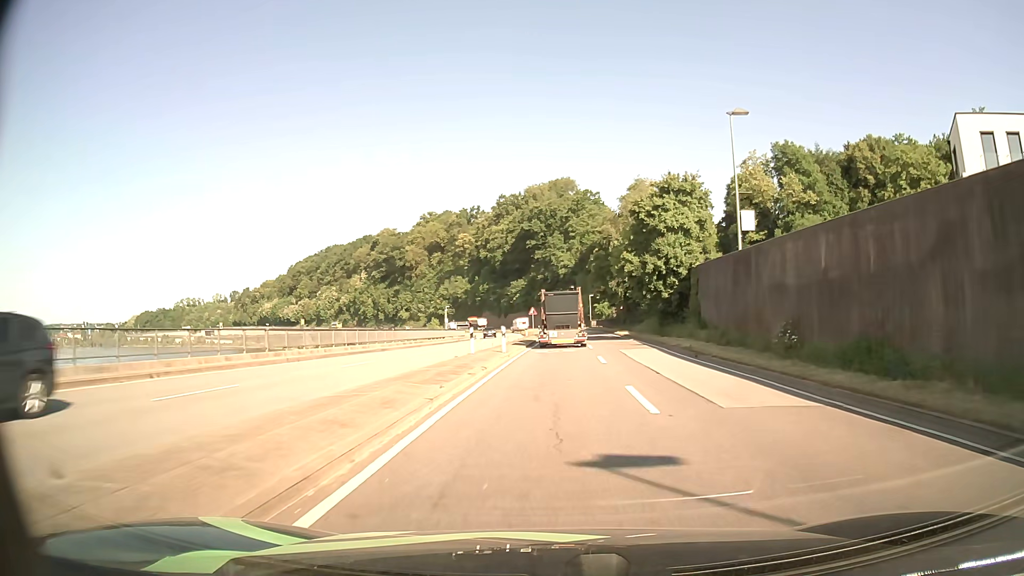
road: primary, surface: asphalt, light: Day
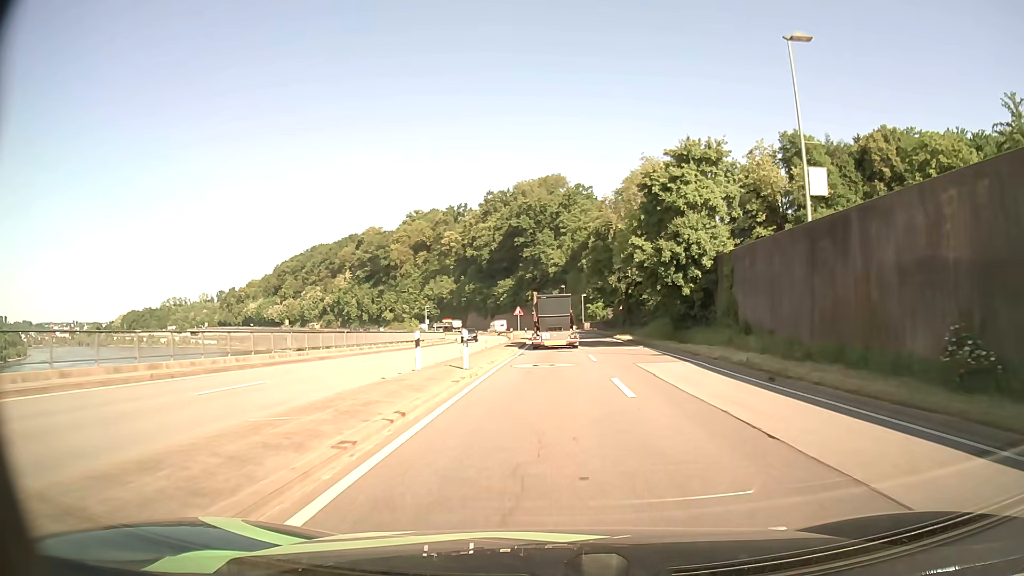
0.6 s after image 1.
(+0.1, +9.8) m; +1°
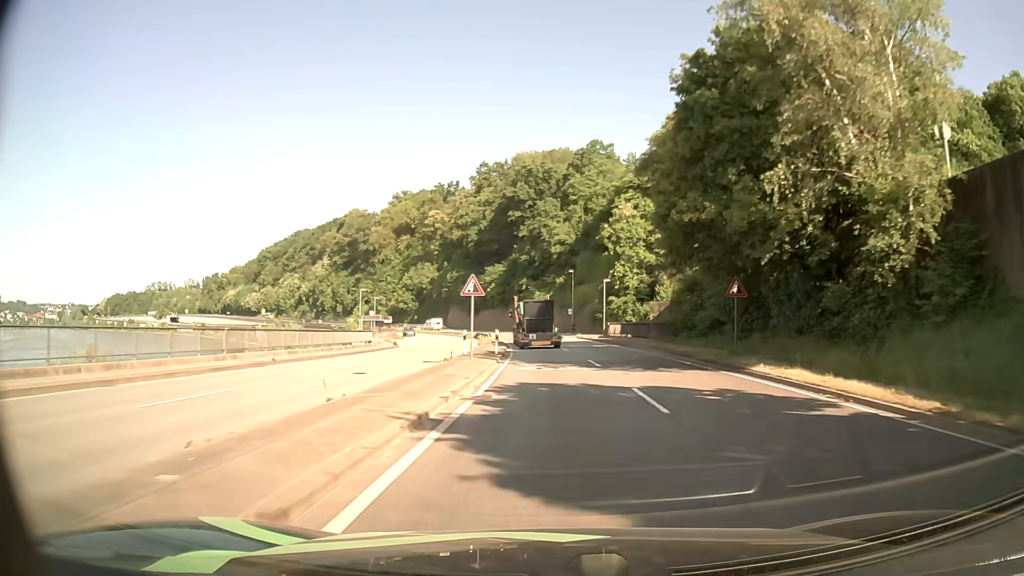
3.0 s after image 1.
(0.0, +38.9) m; -1°
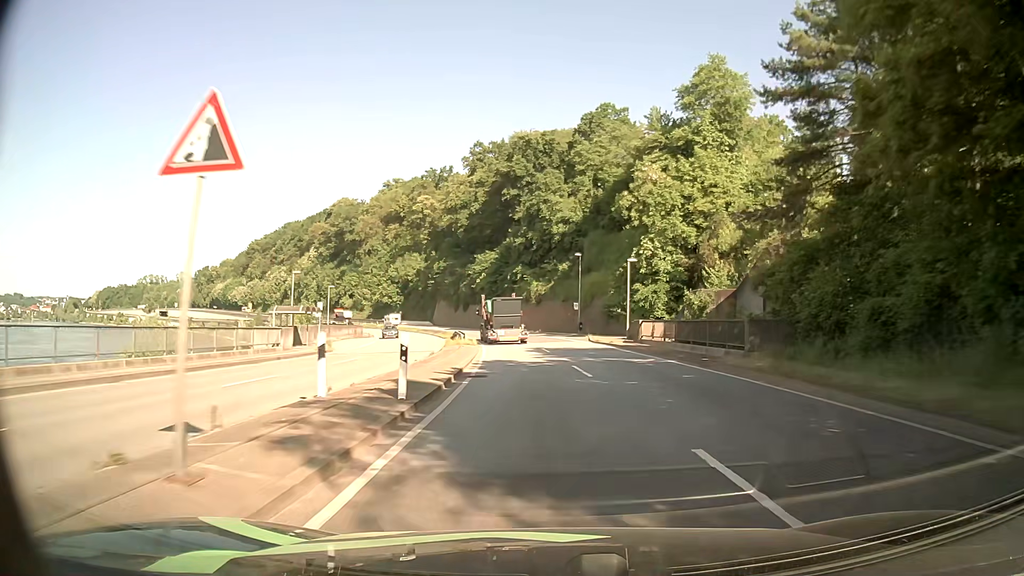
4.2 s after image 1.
(+0.2, +19.6) m; +1°
(0, +10) (0, +20) (-1, +30) (-2, +40) (-3, +50) (-4, +60) (-6, +70) (-8, +79) (-11, +89) (-13, +99) m
